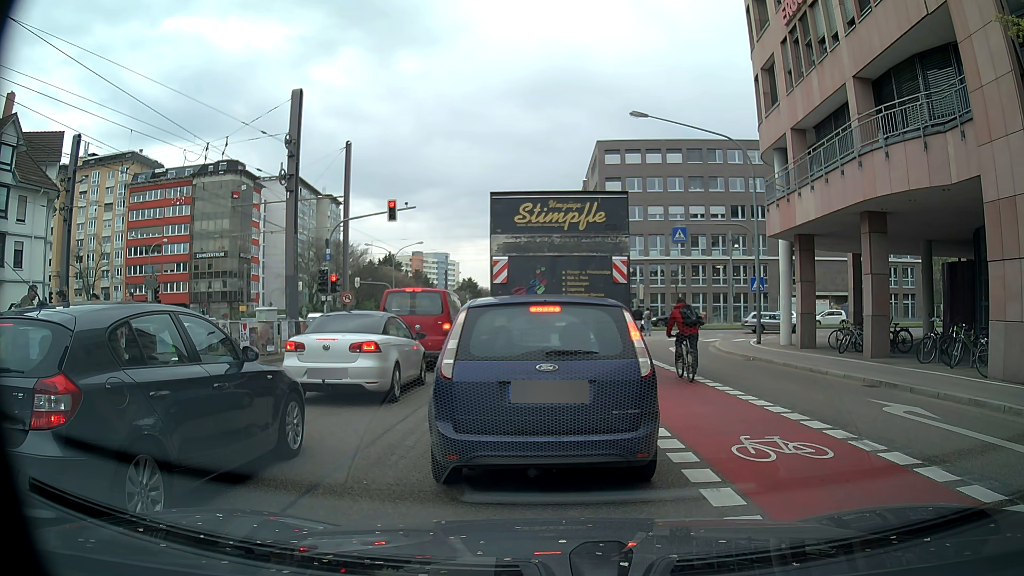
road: secondary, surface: asphalt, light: Day
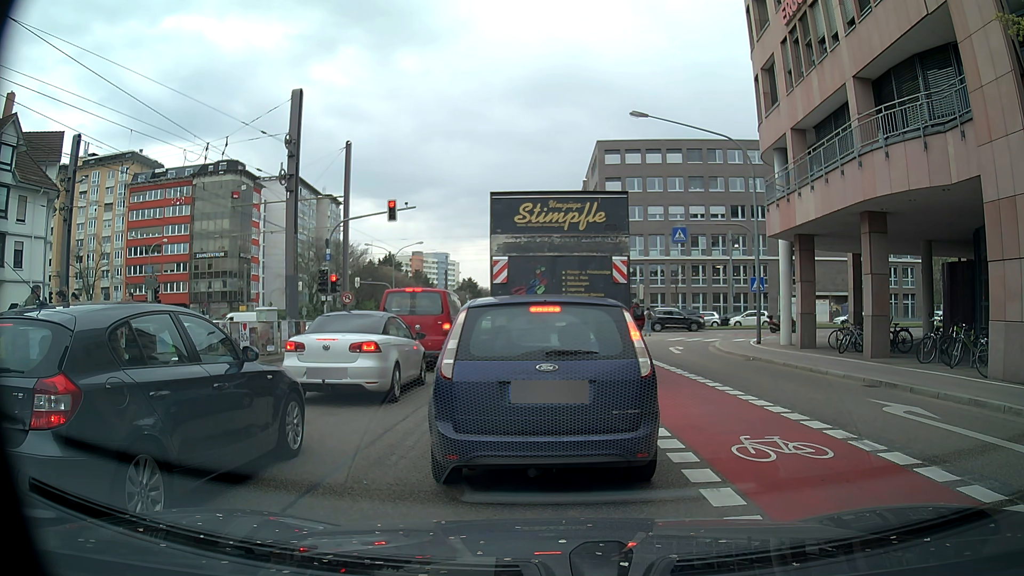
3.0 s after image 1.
(0.0, 0.0) m; 0°
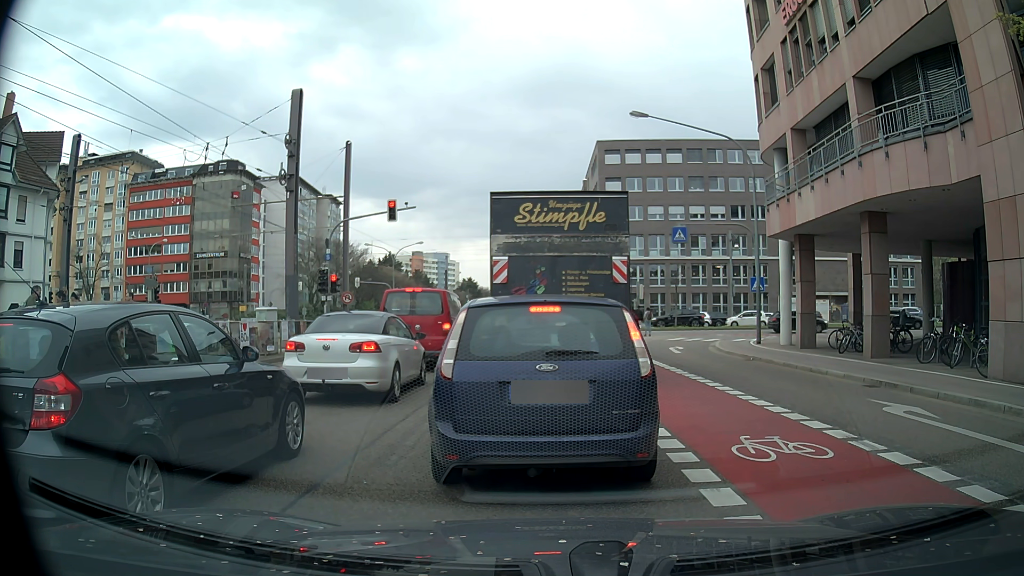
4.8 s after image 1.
(0.0, 0.0) m; 0°
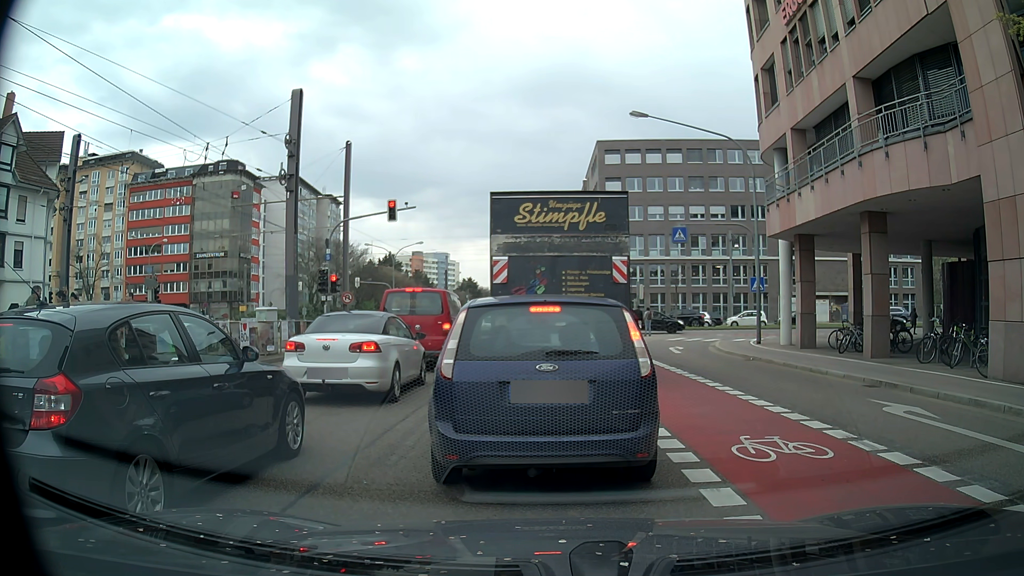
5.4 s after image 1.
(0.0, 0.0) m; 0°
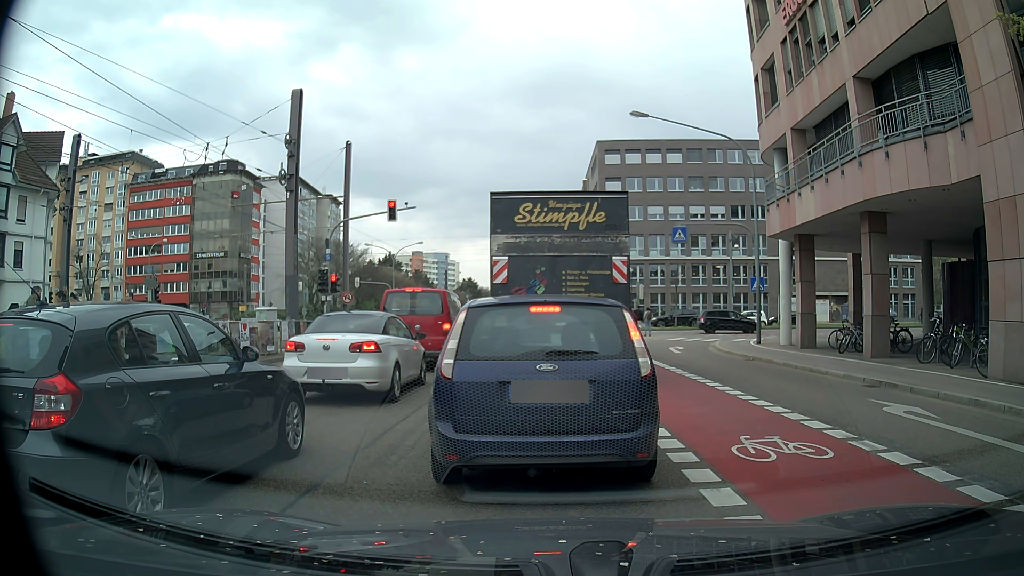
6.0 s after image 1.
(0.0, 0.0) m; 0°
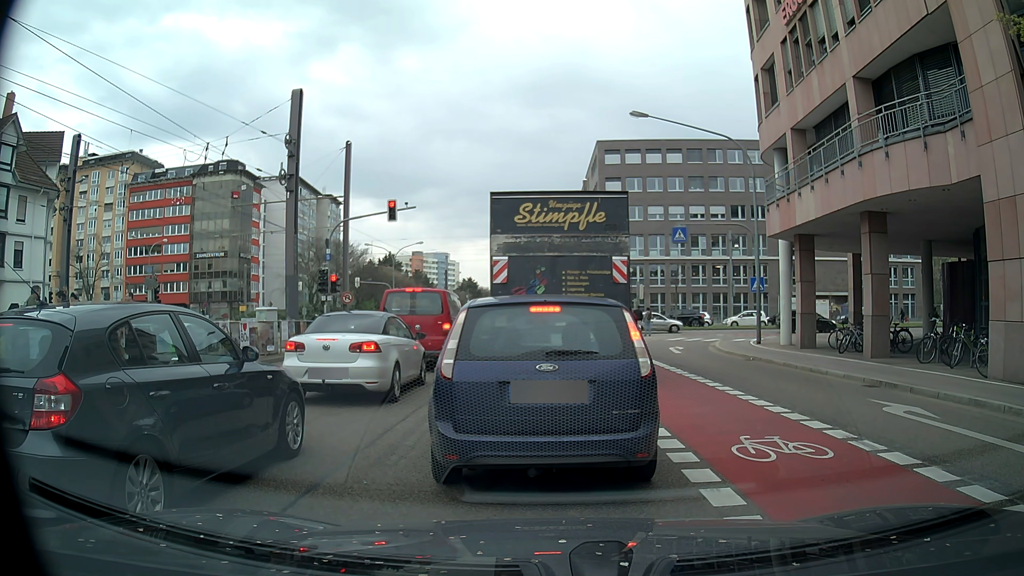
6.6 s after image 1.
(0.0, 0.0) m; 0°
